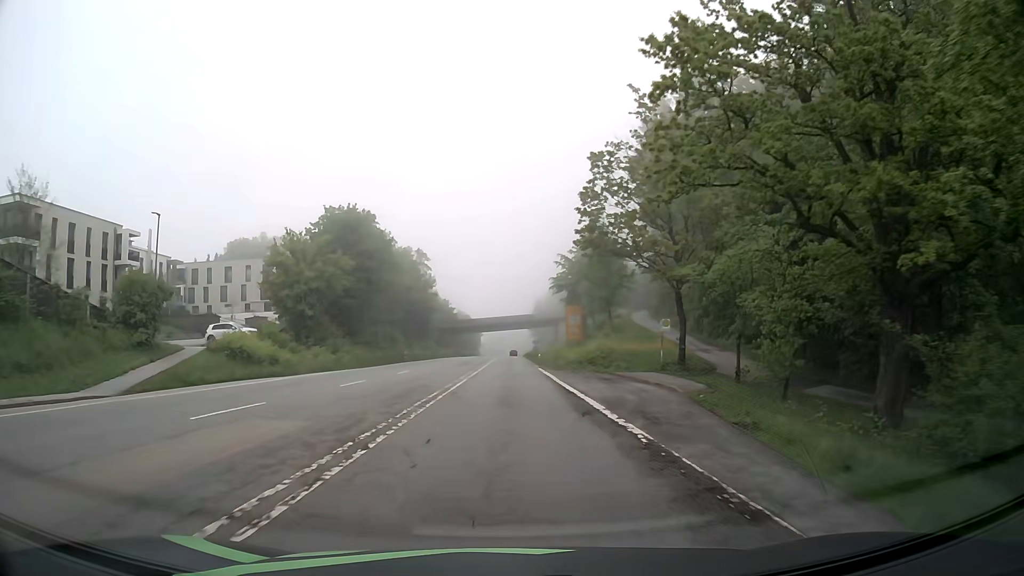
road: secondary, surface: asphalt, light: Day
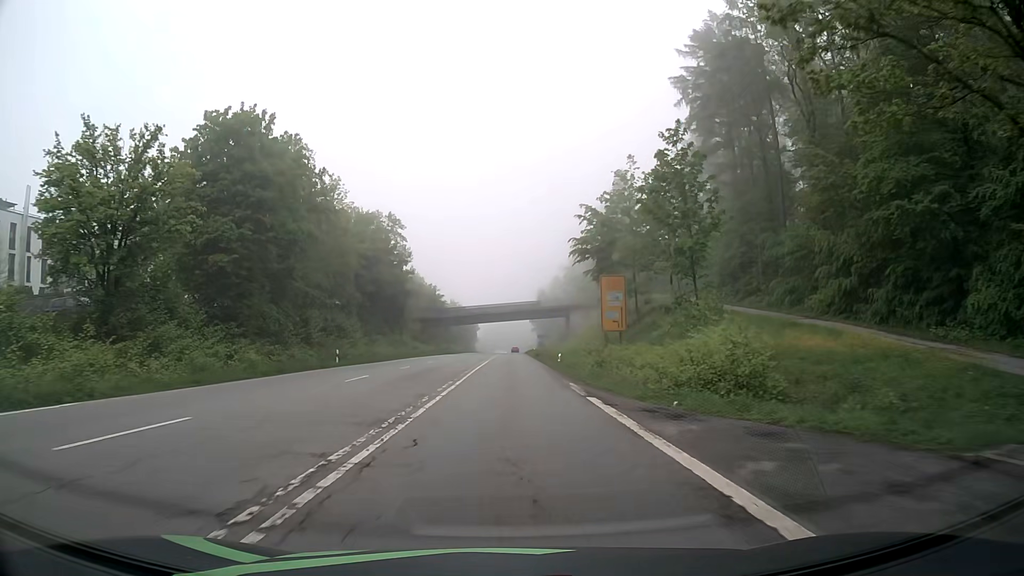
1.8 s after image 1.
(-0.1, +27.7) m; 0°
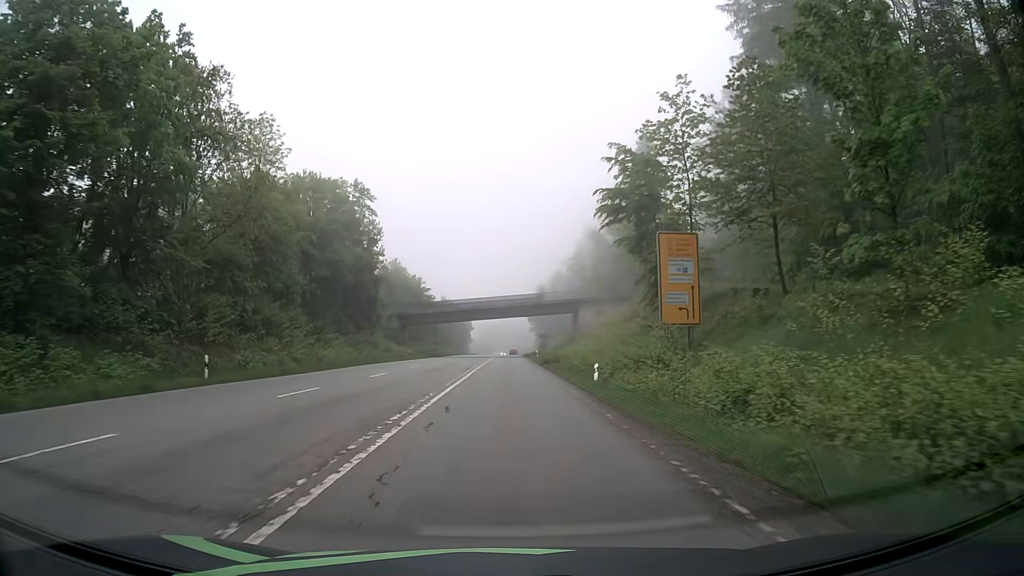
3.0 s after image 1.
(0.0, +18.5) m; 0°
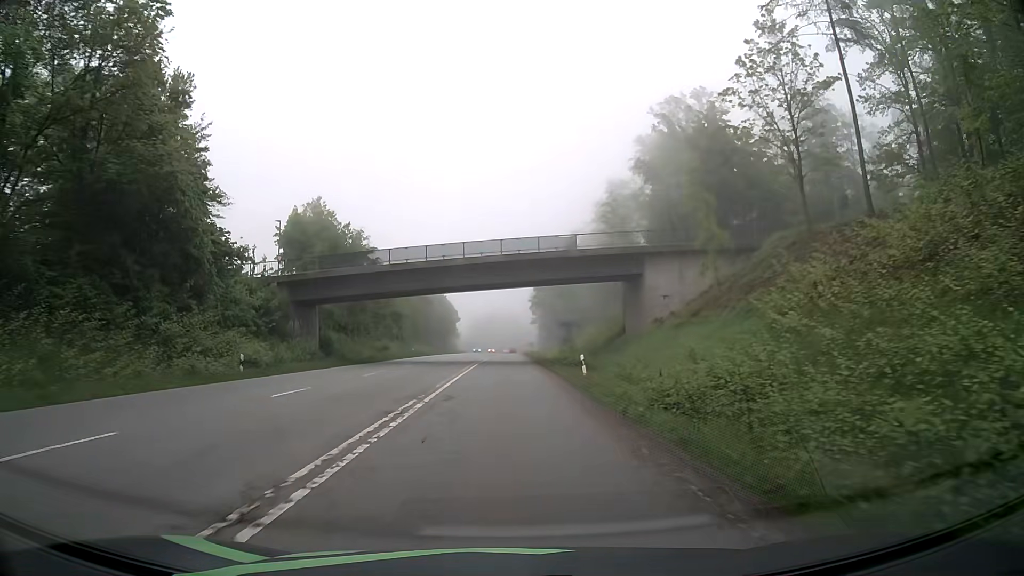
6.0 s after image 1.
(0.0, +45.9) m; -1°
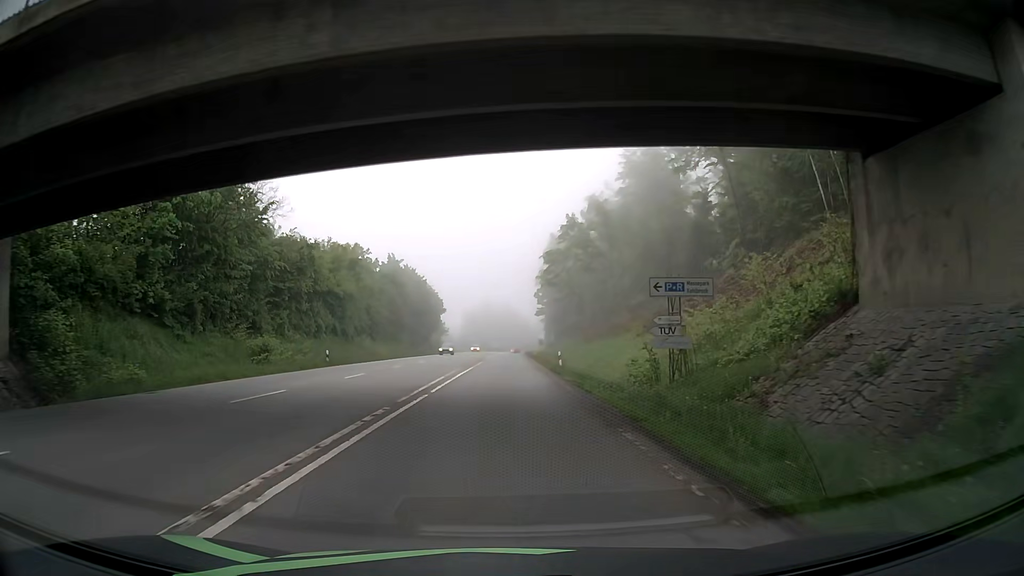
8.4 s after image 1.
(+0.8, +36.8) m; +2°
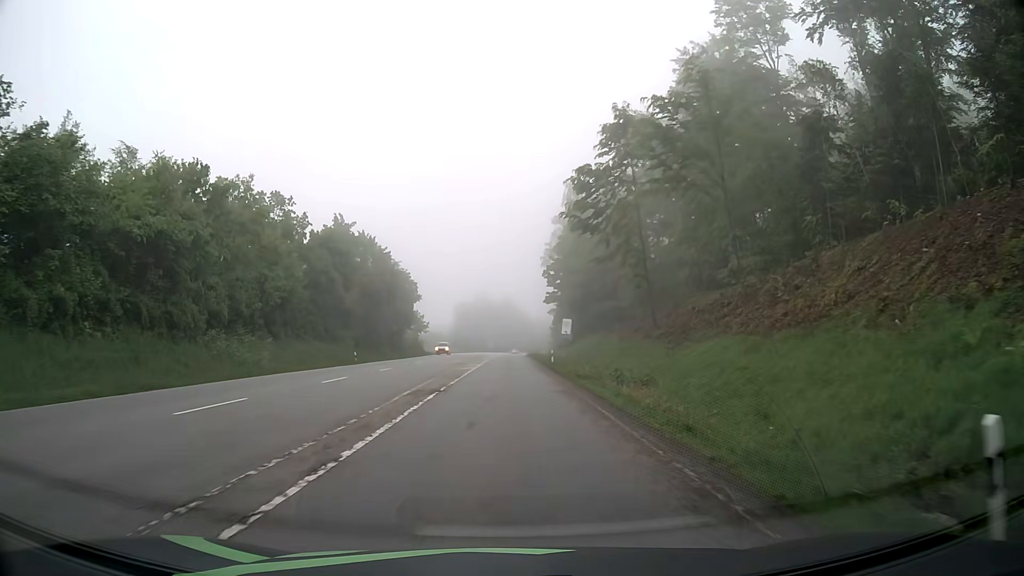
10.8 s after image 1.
(-0.2, +36.7) m; 0°
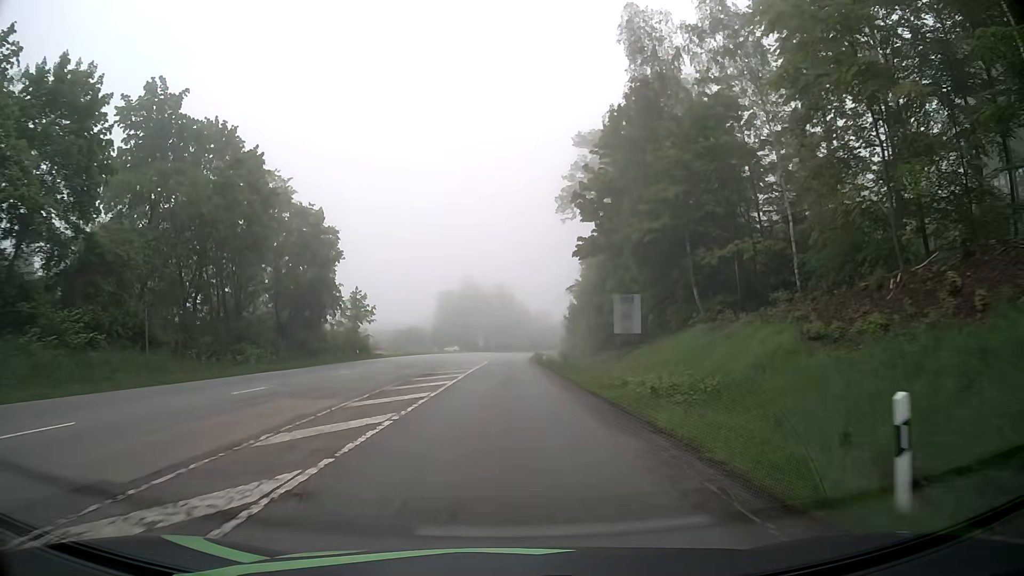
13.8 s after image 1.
(+0.1, +45.9) m; +1°
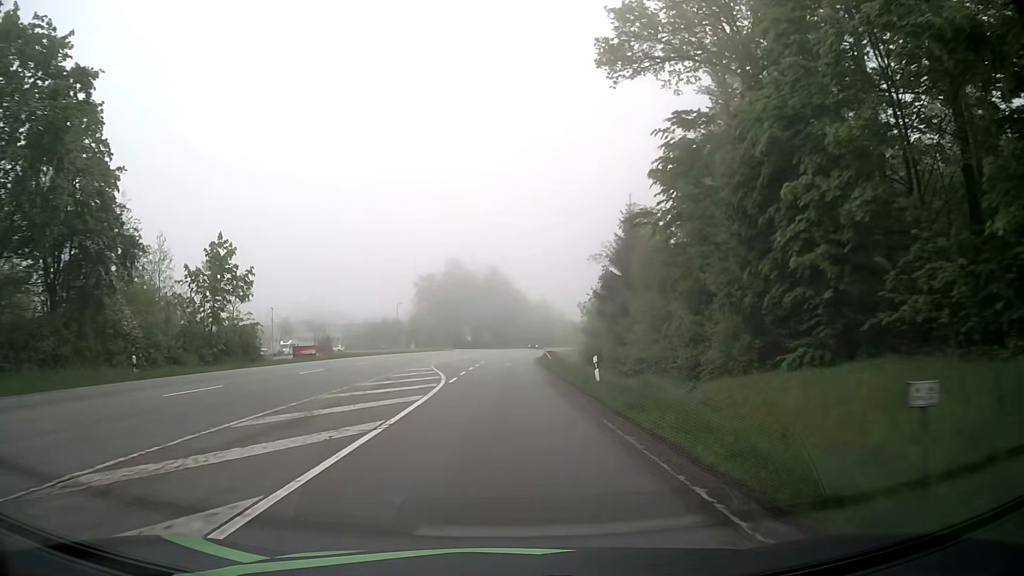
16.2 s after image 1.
(-0.2, +36.7) m; 0°
(0, +10) (0, +20) (0, +30) (0, +40) (+1, +50) (+1, +60) (+2, +70) (+2, +80) (+3, +90) (+4, +100) m
